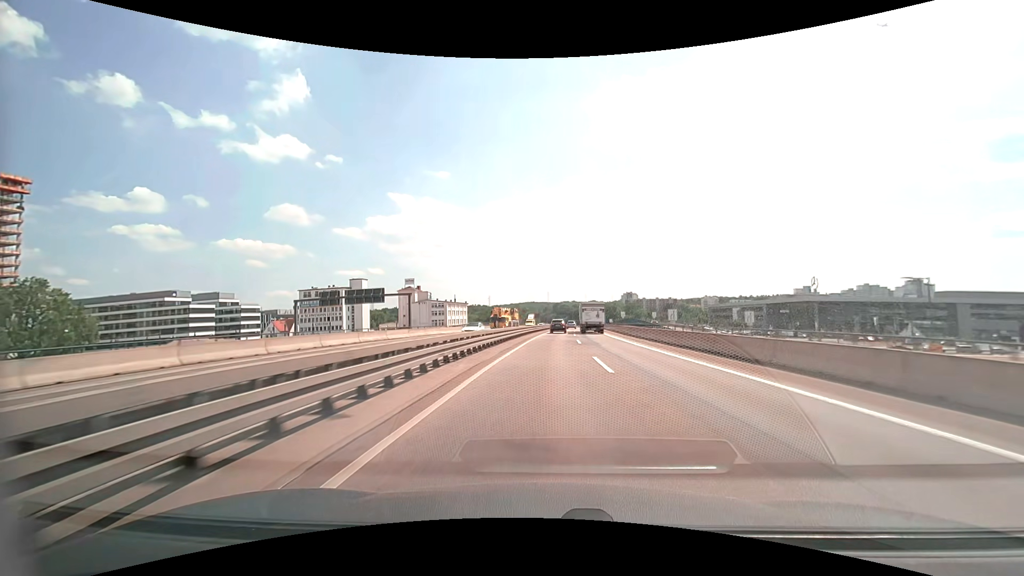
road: motorway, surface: asphalt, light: Day
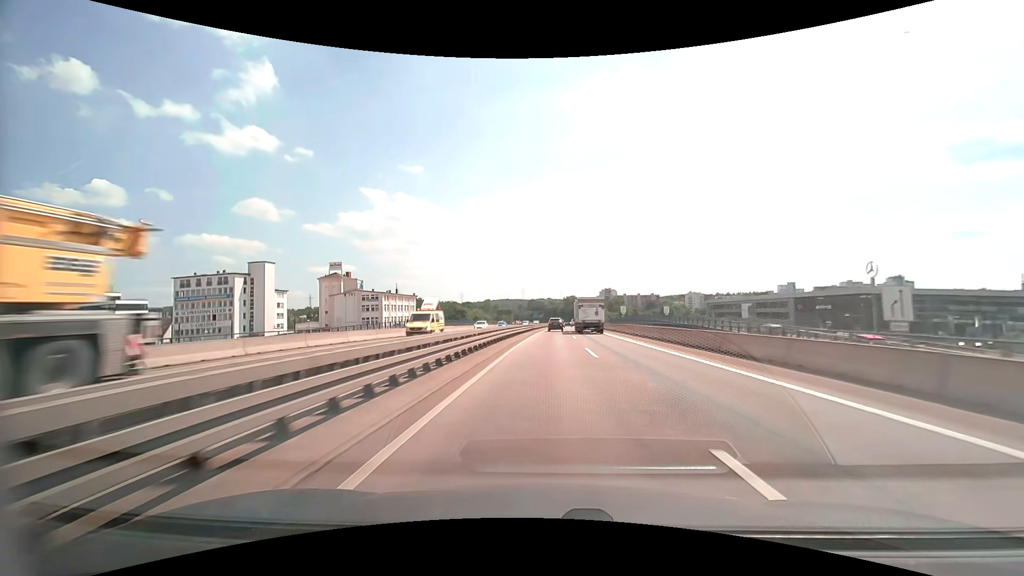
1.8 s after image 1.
(+1.3, +49.3) m; +3°
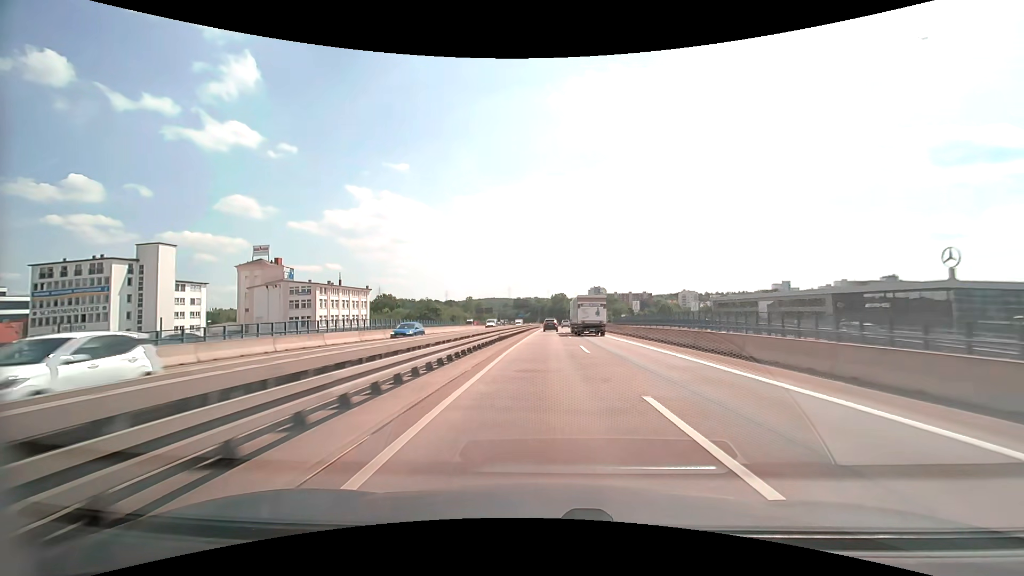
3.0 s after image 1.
(+0.4, +32.9) m; +1°
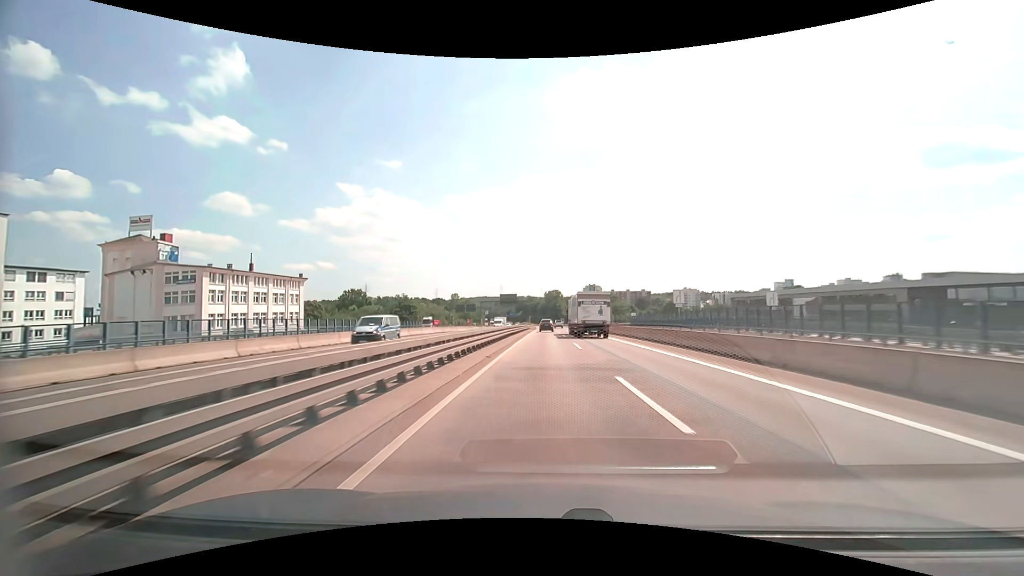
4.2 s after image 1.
(+0.3, +33.0) m; +1°
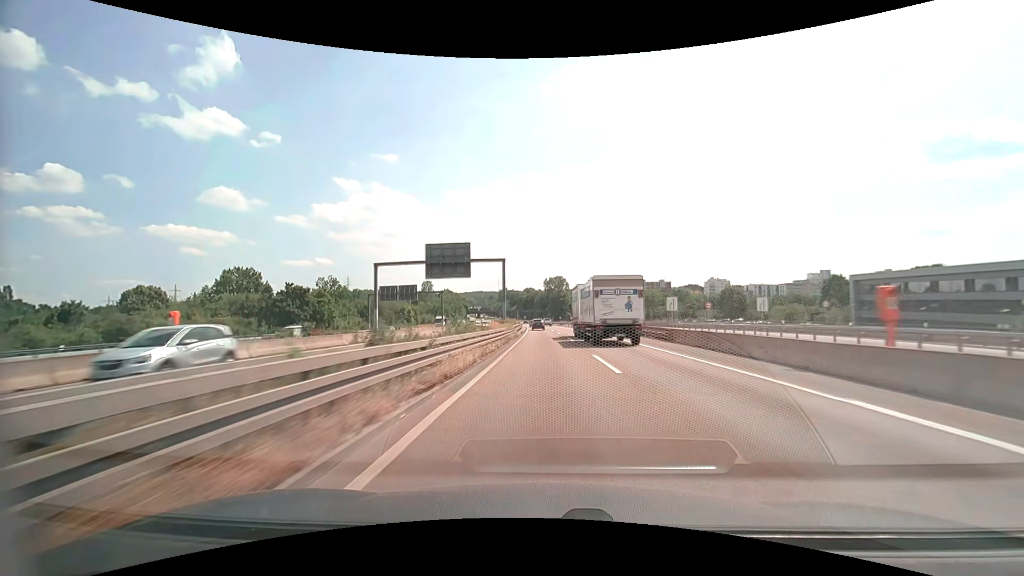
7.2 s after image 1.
(+0.1, +83.0) m; 0°
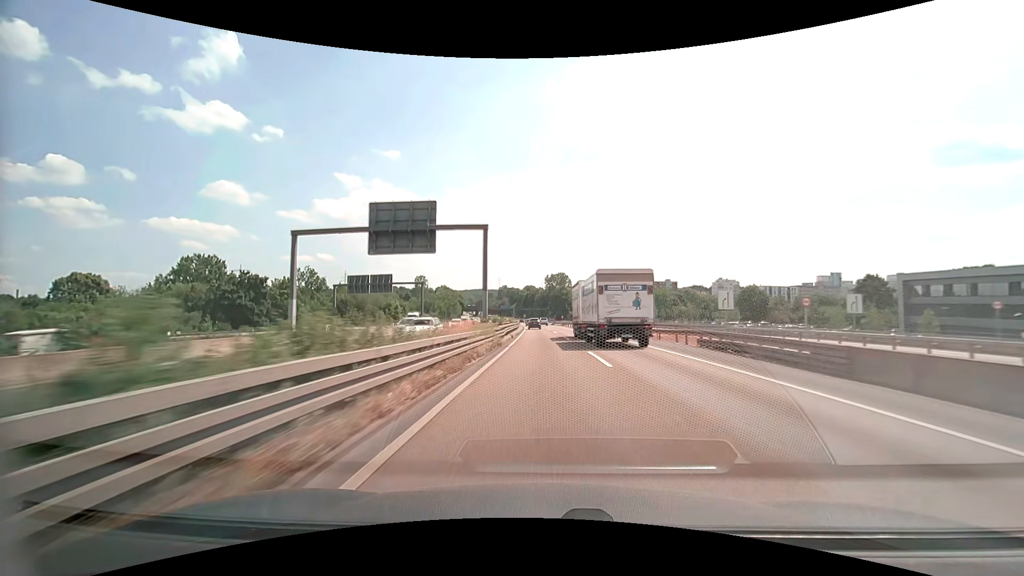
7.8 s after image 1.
(-0.1, +16.7) m; 0°
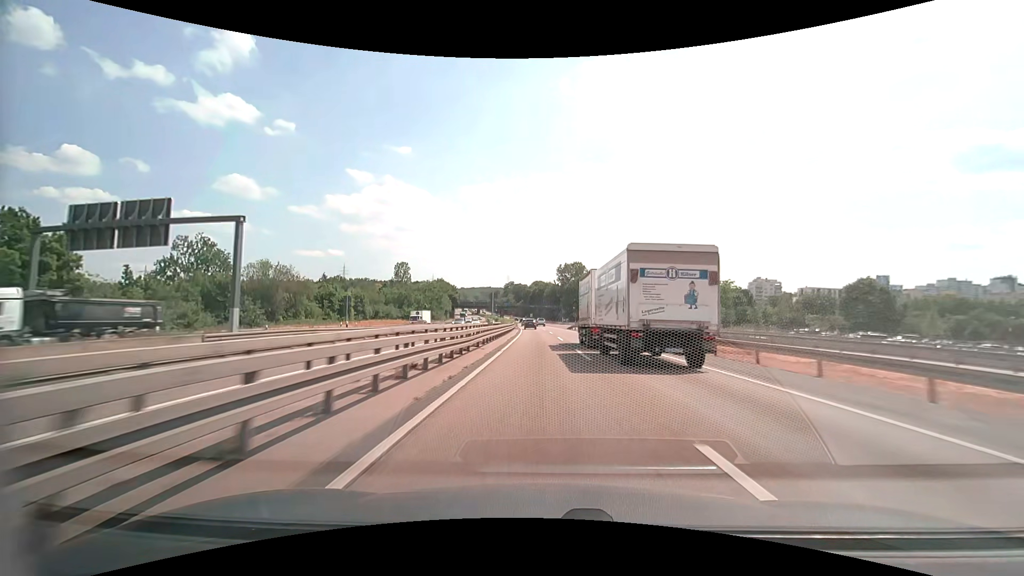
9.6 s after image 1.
(-0.4, +50.4) m; -1°
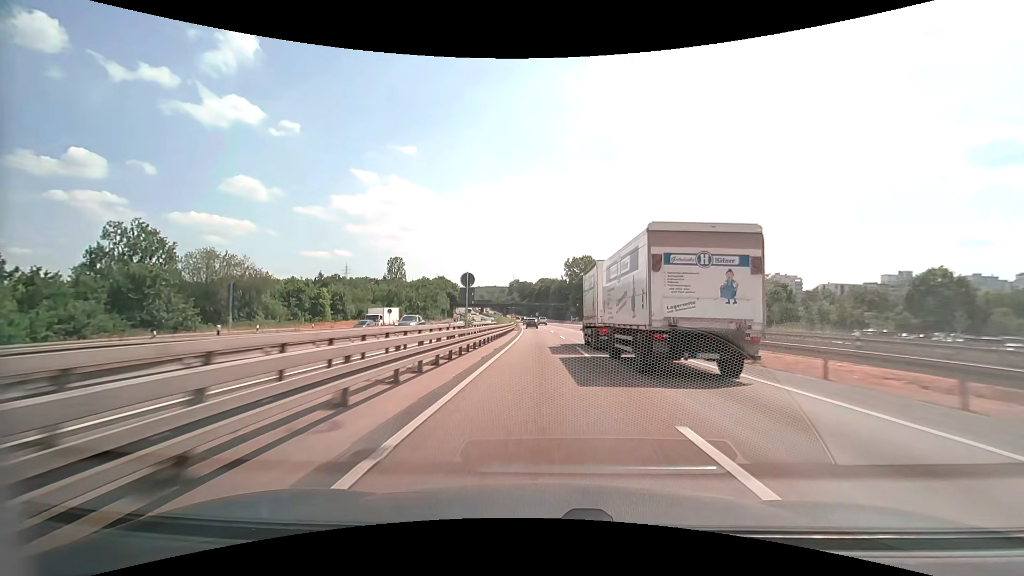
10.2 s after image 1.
(-0.1, +16.9) m; -1°
(0, +10) (0, +20) (0, +30) (-1, +40) (-1, +50) (-1, +60) (-2, +70) (-2, +80) (-3, +90) (-3, +100) m
